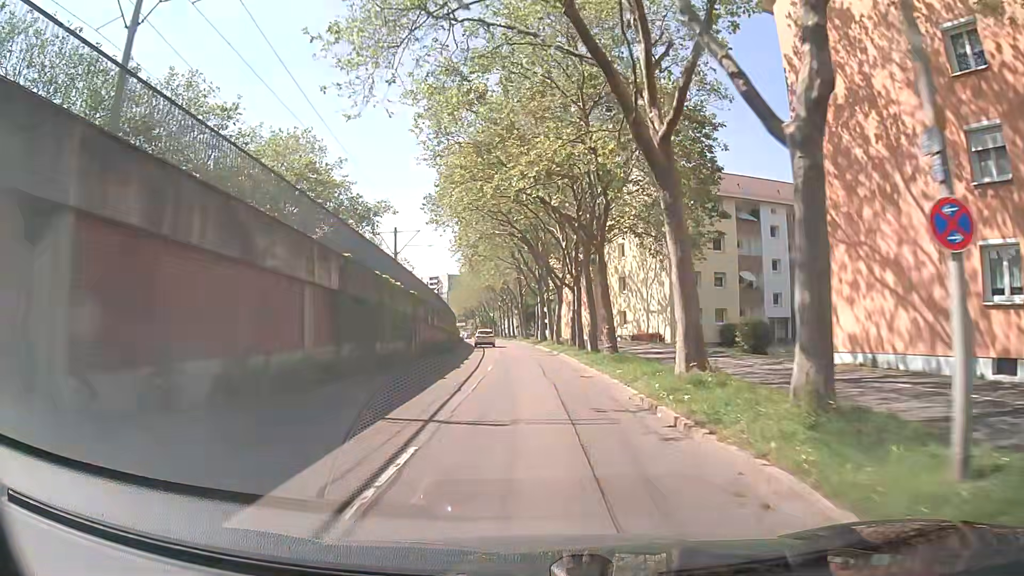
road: tertiary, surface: asphalt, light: Day
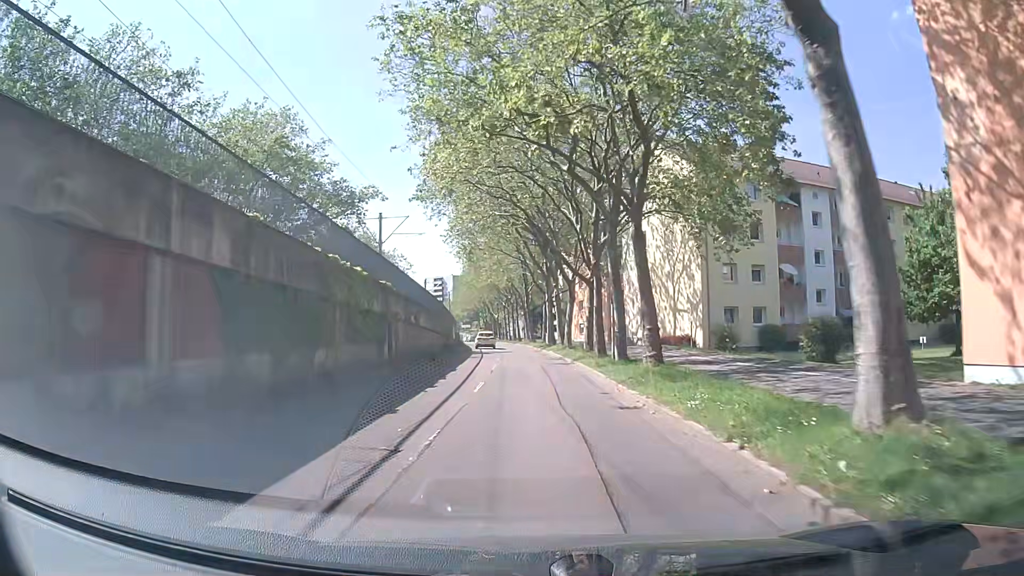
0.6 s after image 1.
(-0.1, +7.7) m; -1°
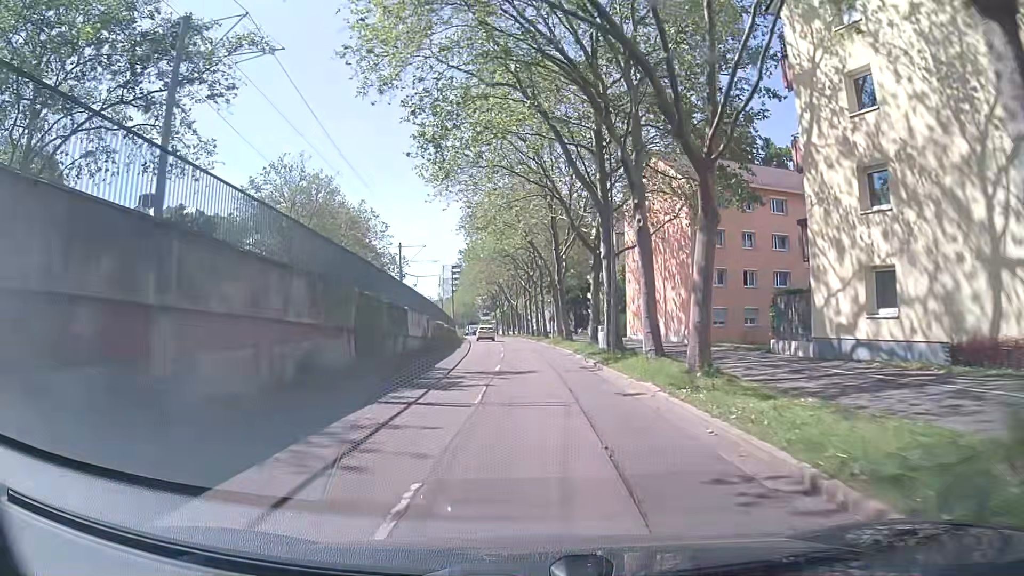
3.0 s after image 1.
(-0.6, +30.9) m; -2°
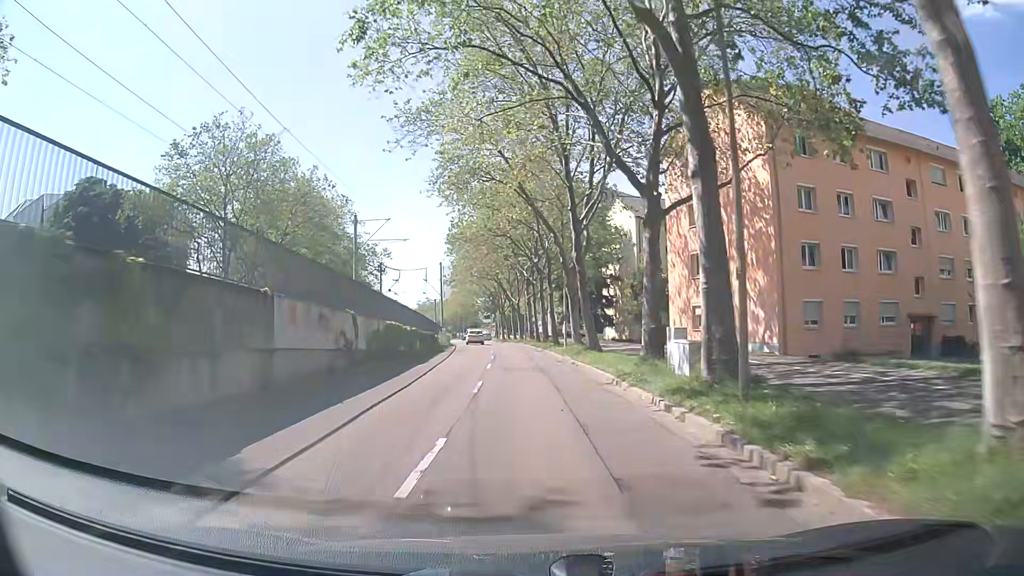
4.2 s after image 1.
(-0.2, +15.6) m; -1°
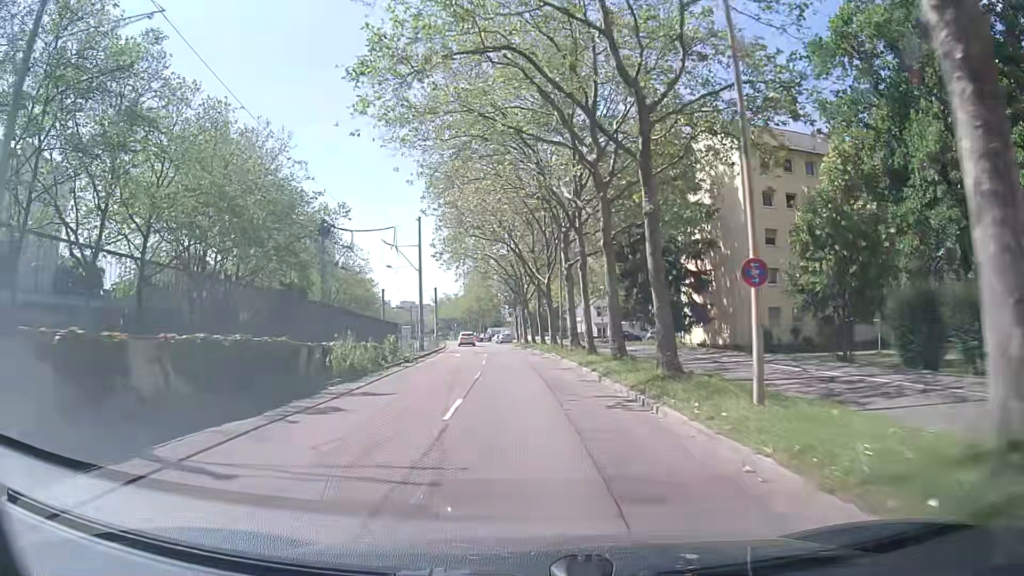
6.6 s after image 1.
(-0.7, +31.5) m; -3°
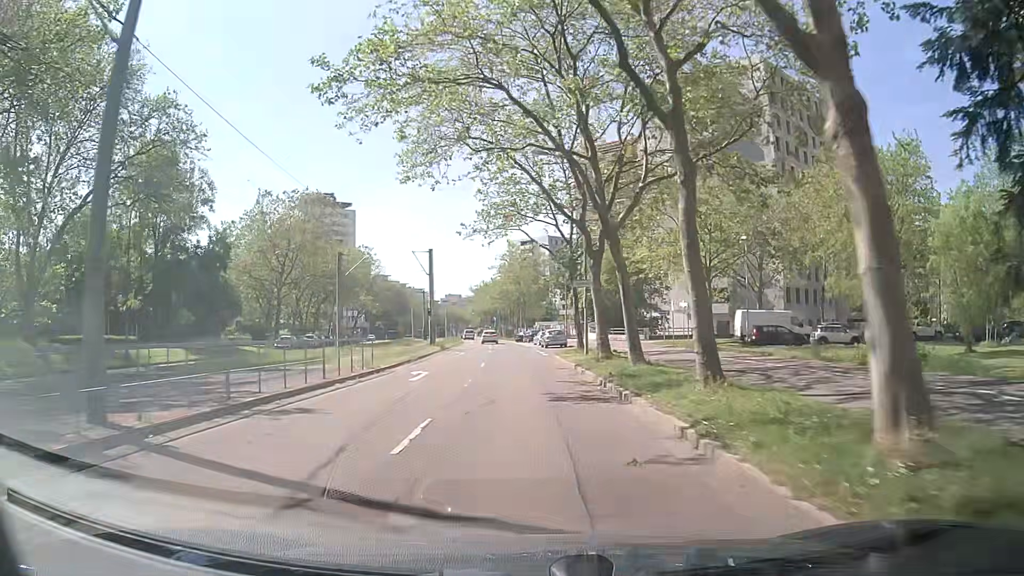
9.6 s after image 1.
(-0.8, +39.2) m; -4°
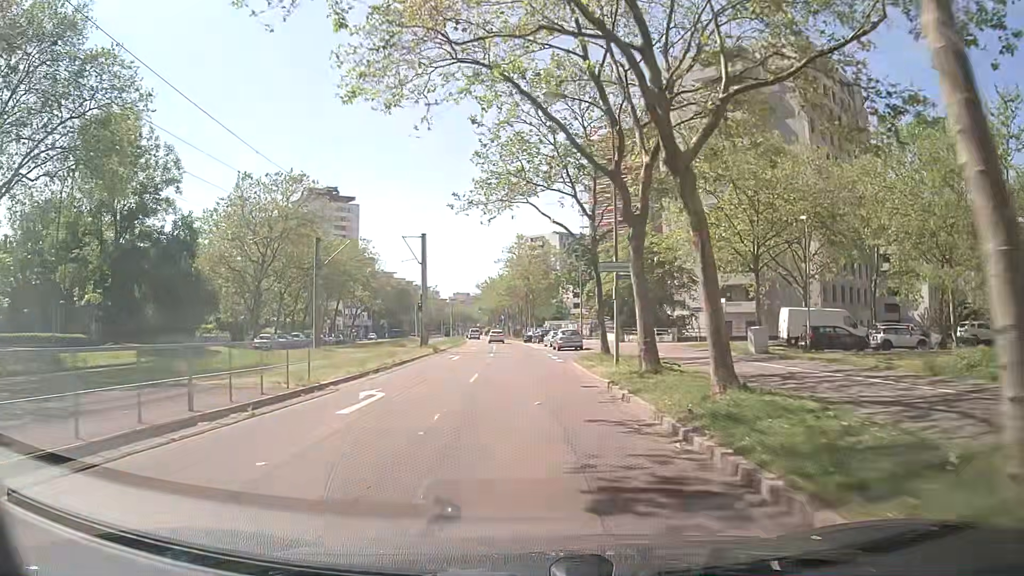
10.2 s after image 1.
(0.0, +7.7) m; -1°
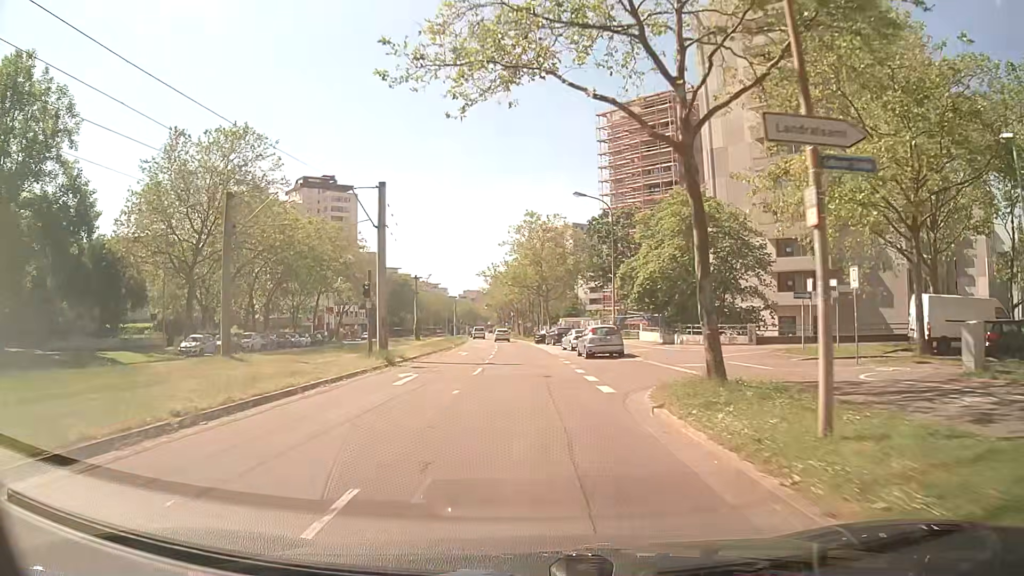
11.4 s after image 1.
(0.0, +15.1) m; 0°
(0, +10) (0, +20) (-1, +30) (-1, +40) (-1, +50) (-2, +60) (-3, +70) (-3, +80) (-4, +90) (-5, +100) m
